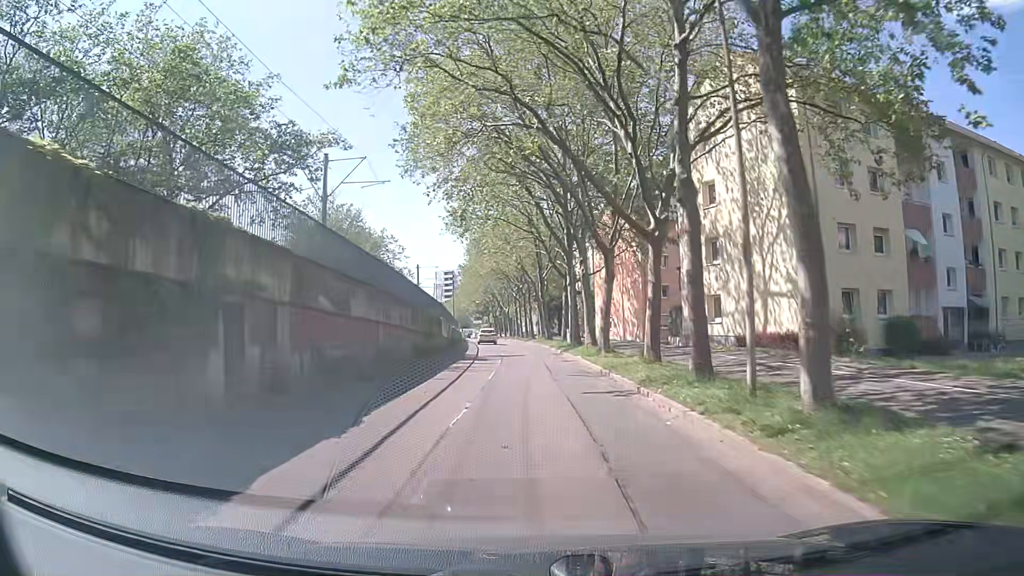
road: tertiary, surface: asphalt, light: Day
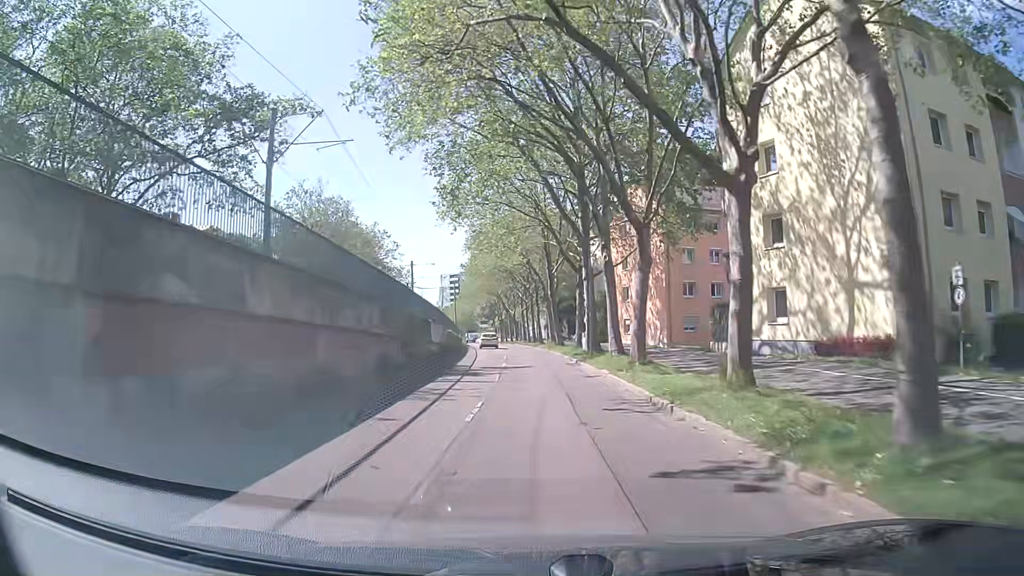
(-0.1, +7.7) m; -1°
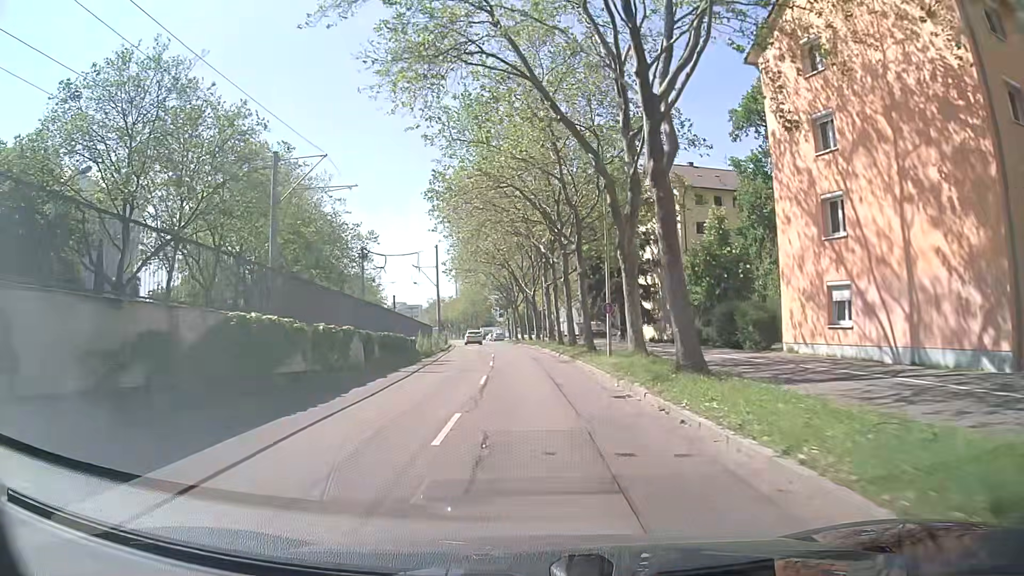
(-0.9, +39.1) m; -2°
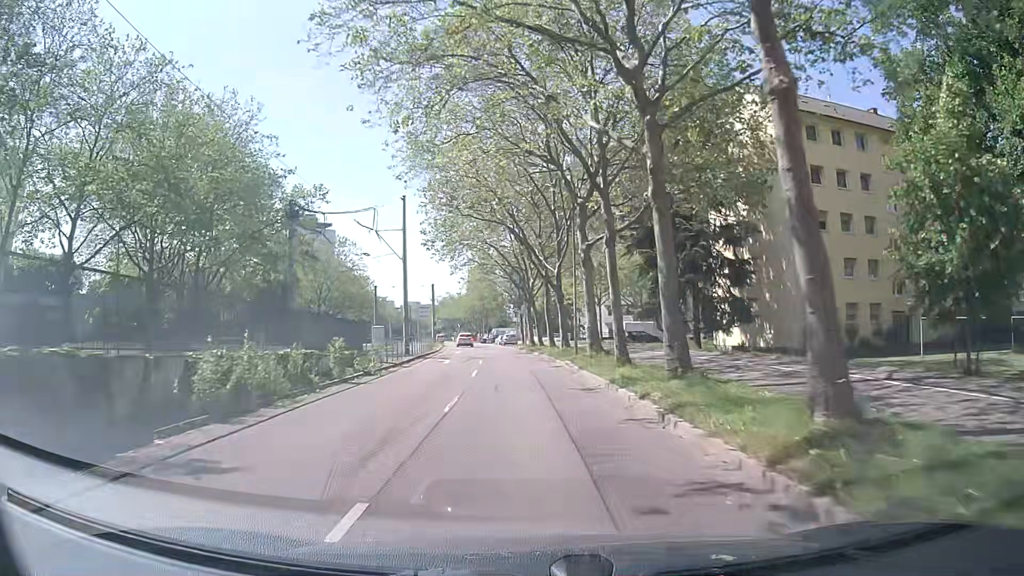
(-0.4, +23.7) m; -2°
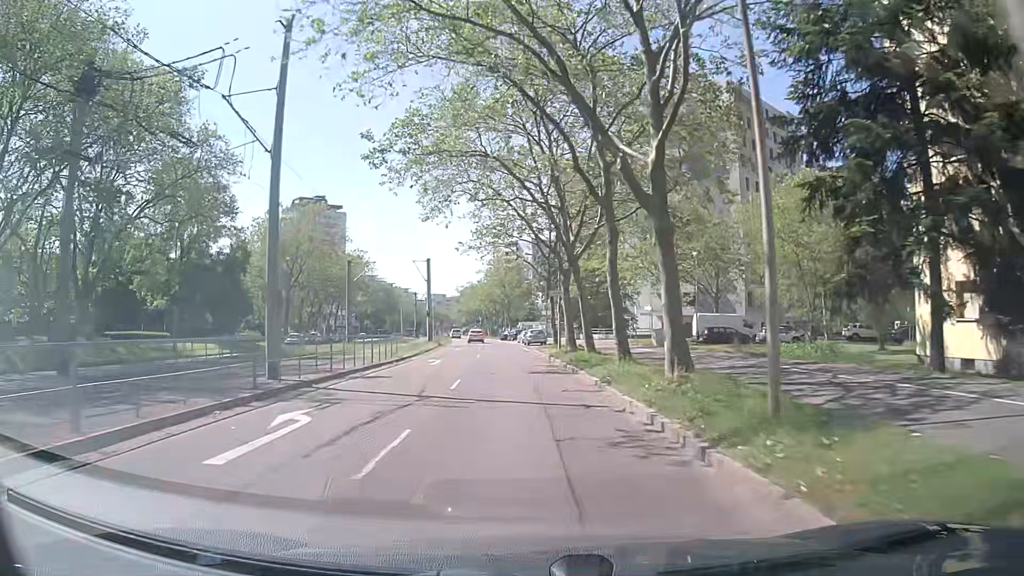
(-0.3, +23.6) m; -1°
(0, +10) (-1, +20) (-2, +30) (-2, +40) (-3, +50) (-4, +60) (-5, +70) (-6, +80) (-7, +90) (-9, +100) m
